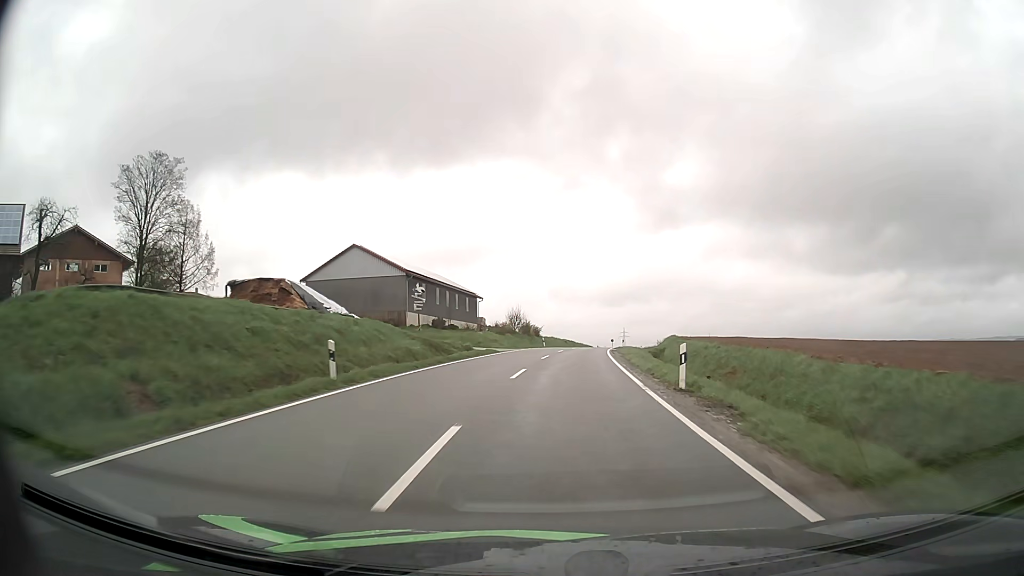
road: tertiary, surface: asphalt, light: Day
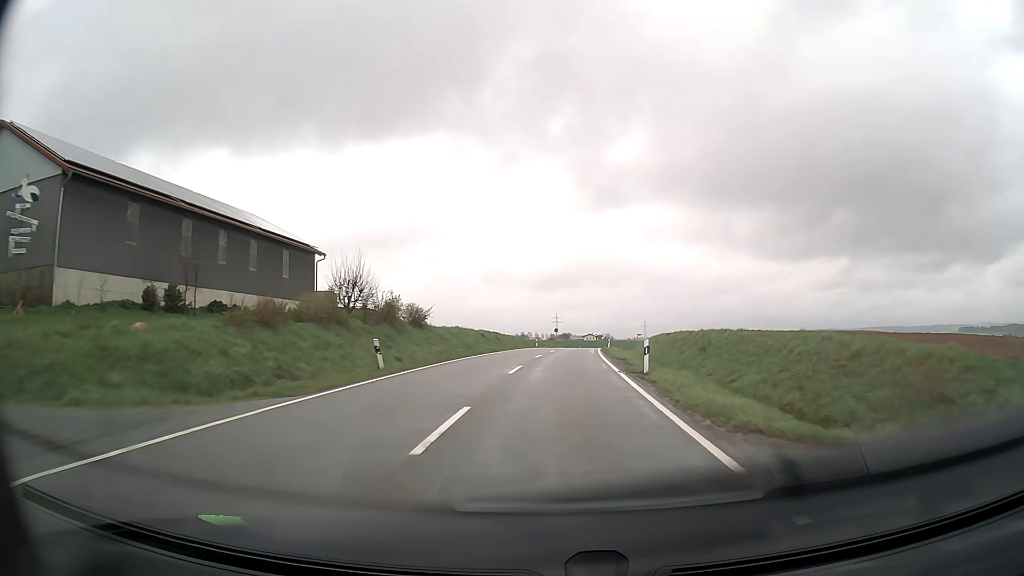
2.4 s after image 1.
(+2.5, +47.7) m; +6°
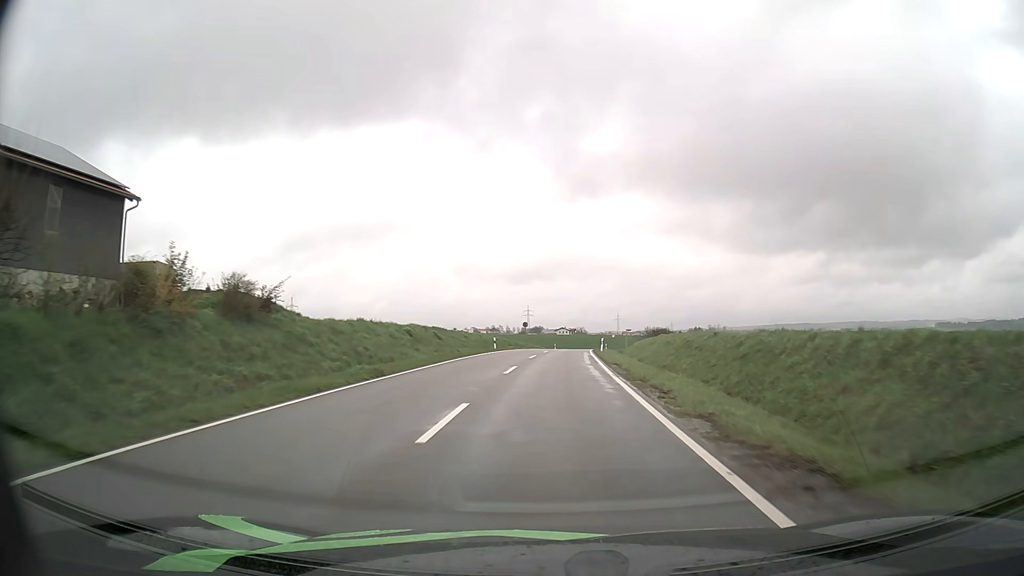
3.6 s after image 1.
(+0.5, +23.7) m; +2°
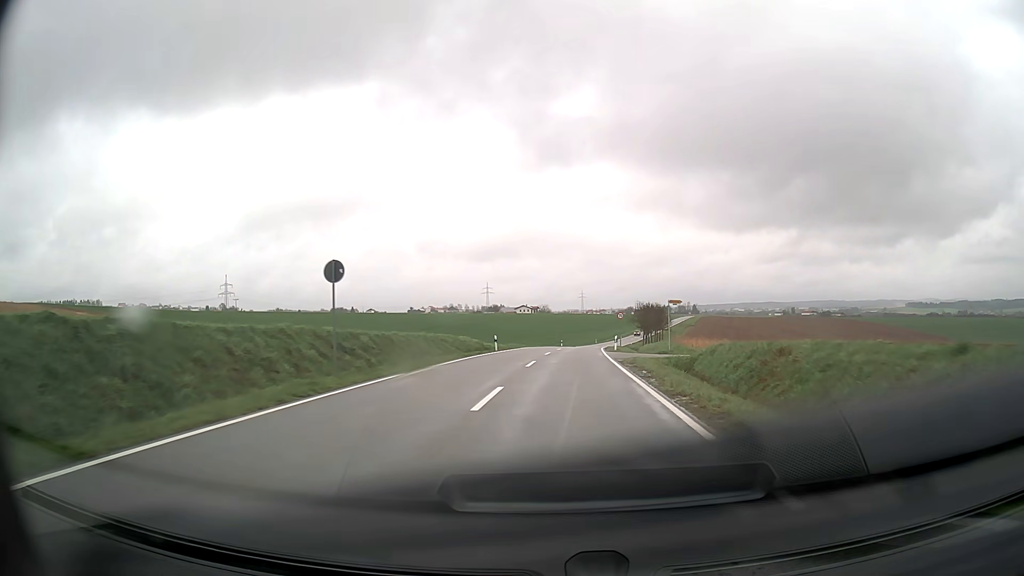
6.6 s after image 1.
(+1.9, +59.2) m; +3°
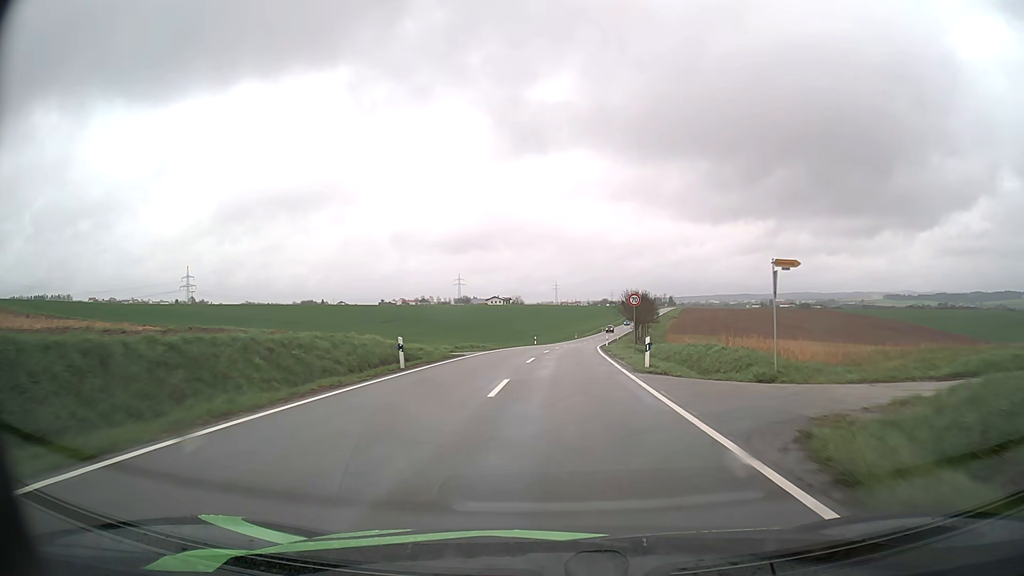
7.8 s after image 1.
(+0.4, +22.7) m; +2°
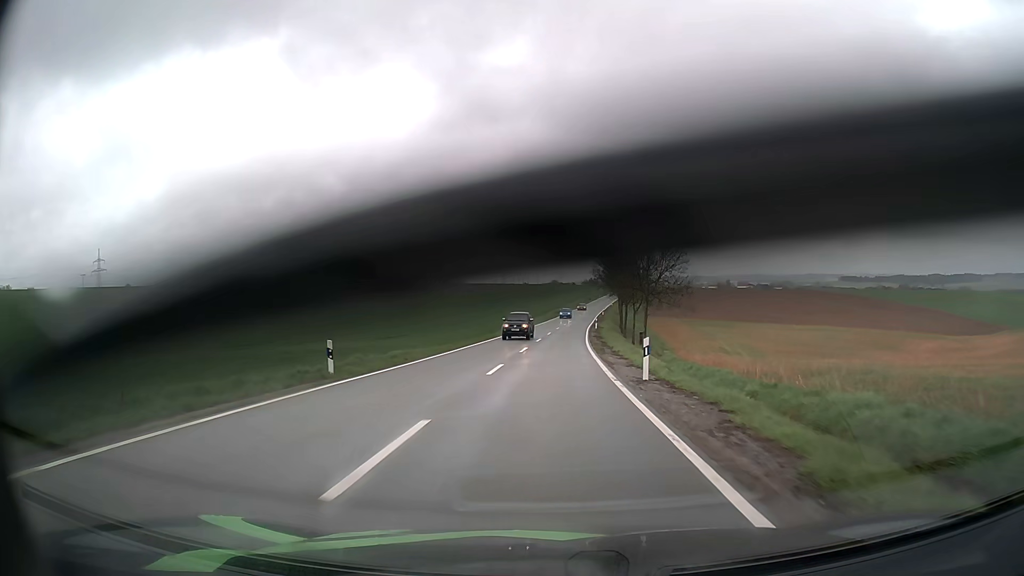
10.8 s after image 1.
(+2.7, +56.7) m; +4°
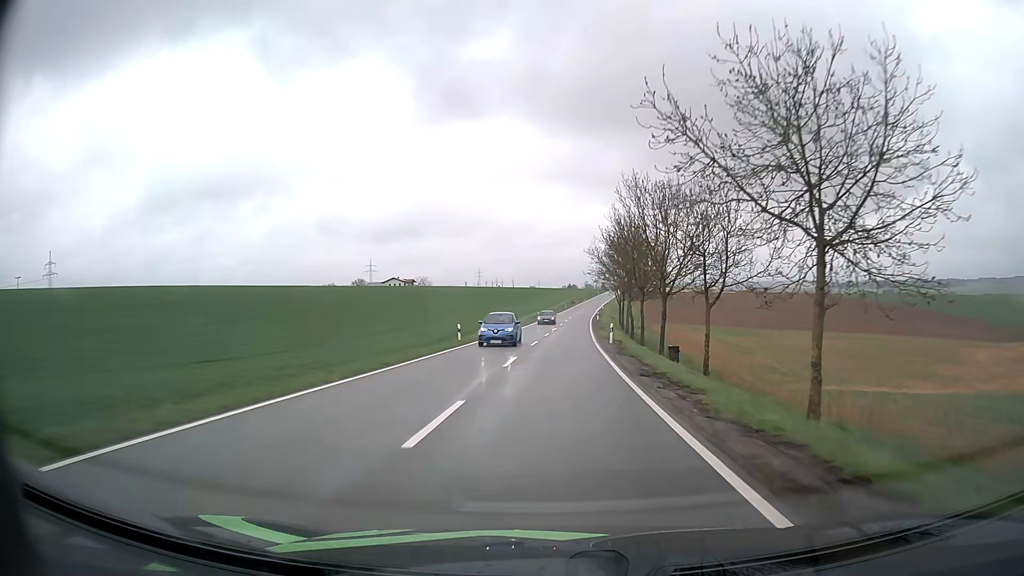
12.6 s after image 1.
(+0.5, +34.9) m; +2°
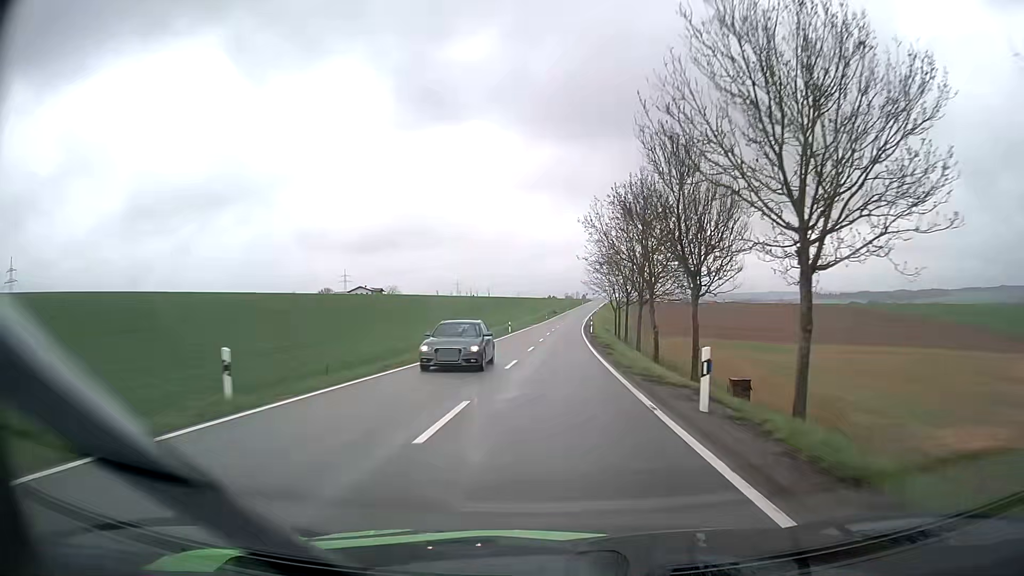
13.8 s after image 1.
(+0.3, +24.3) m; +2°
(0, +10) (0, +20) (0, +30) (+1, +40) (+1, +50) (+1, +60) (+2, +70) (+3, +80) (+3, +90) (+4, +100) m
